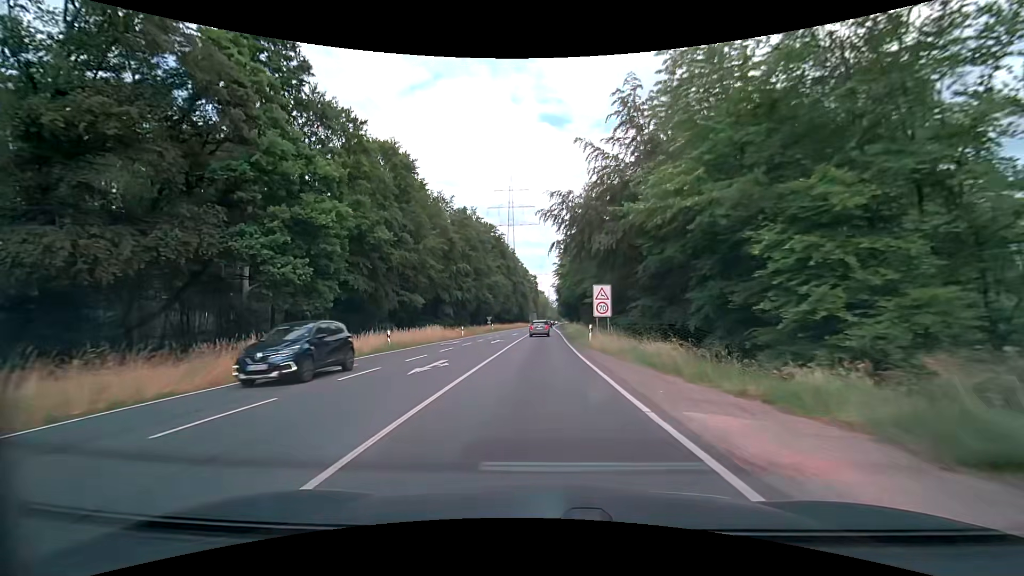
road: secondary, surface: asphalt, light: Day
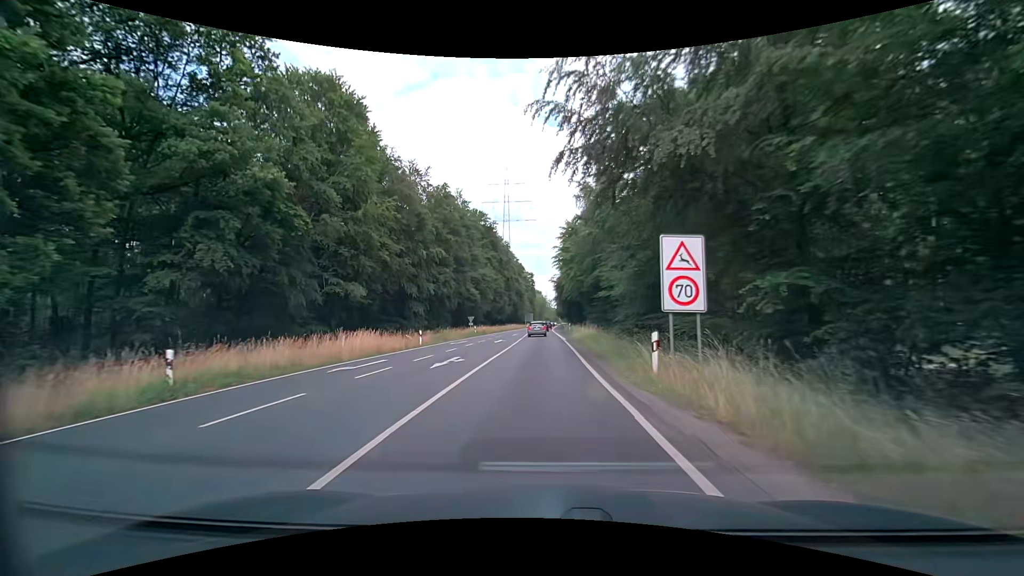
(+0.1, +17.3) m; 0°
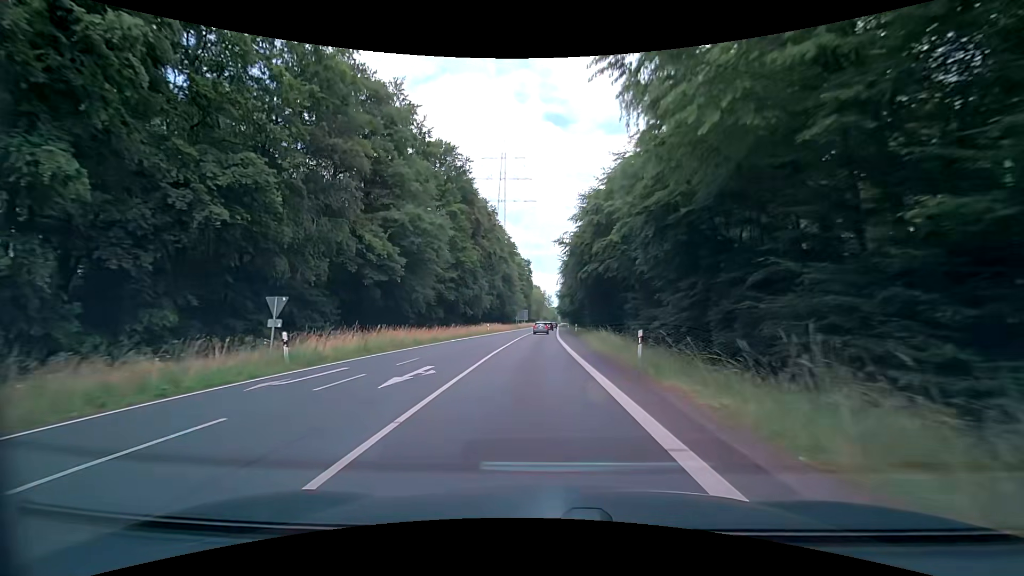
(+0.2, +45.3) m; +1°
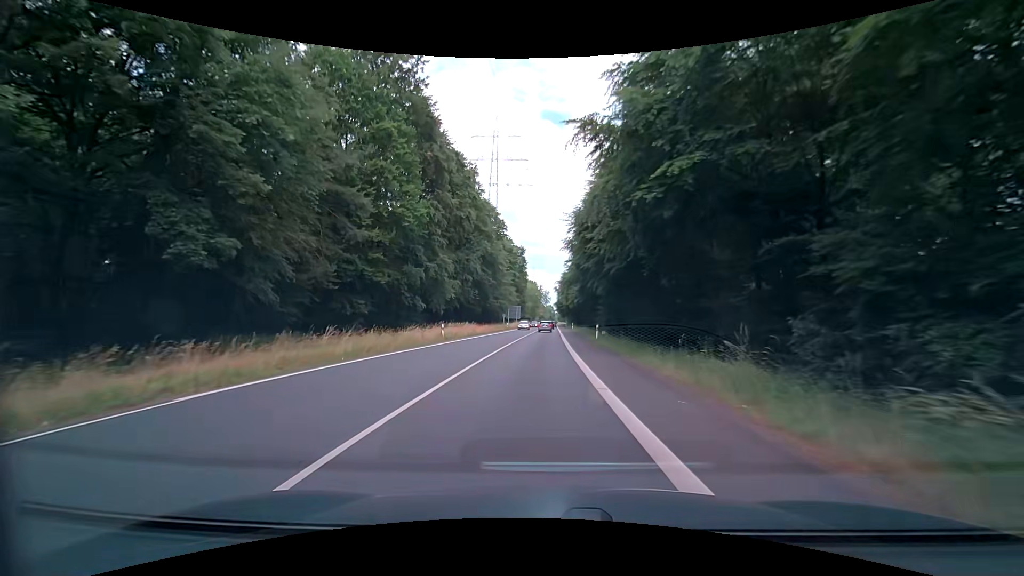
(0.0, +28.6) m; 0°
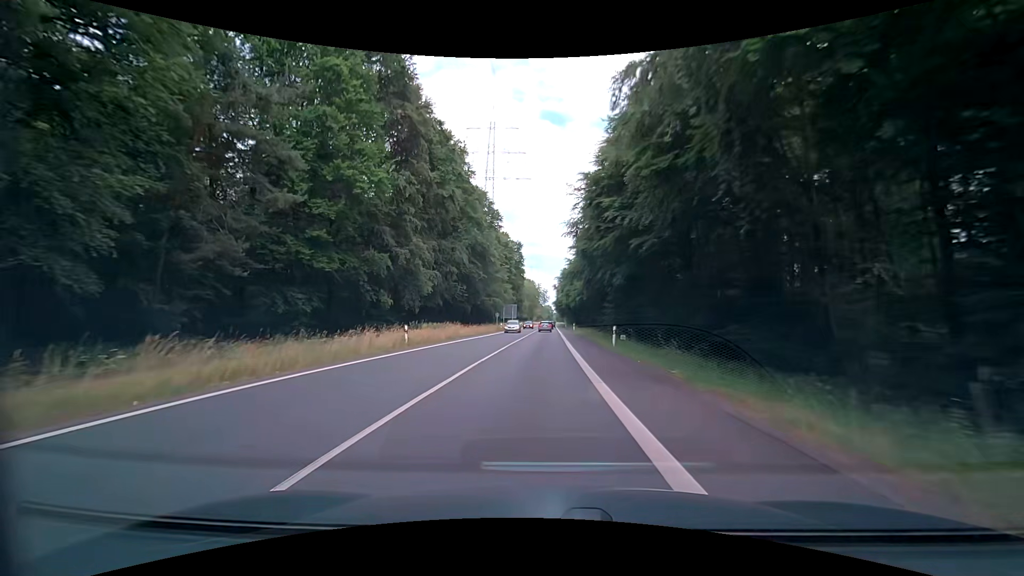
(0.0, +9.8) m; 0°
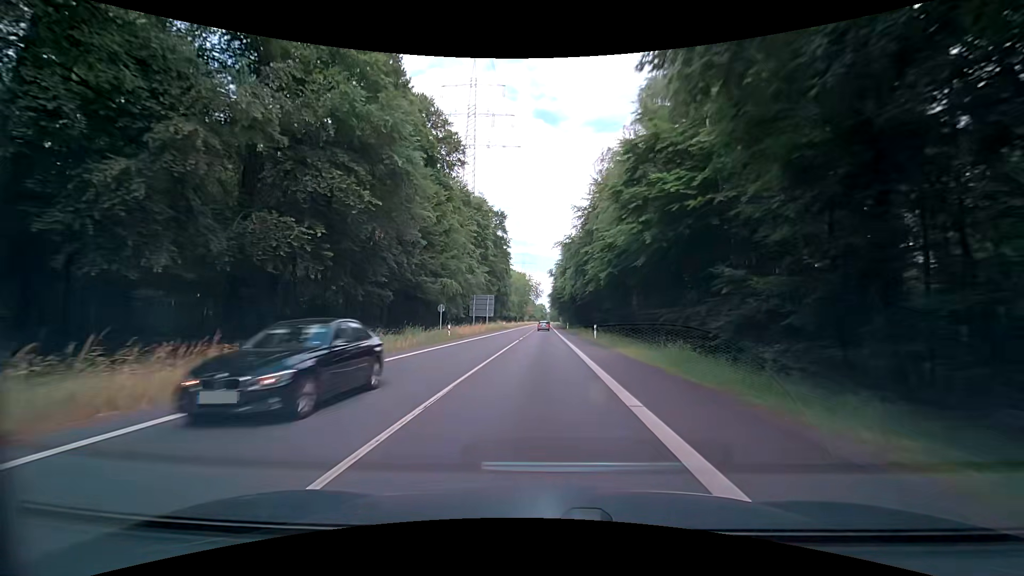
(+0.7, +40.1) m; +2°
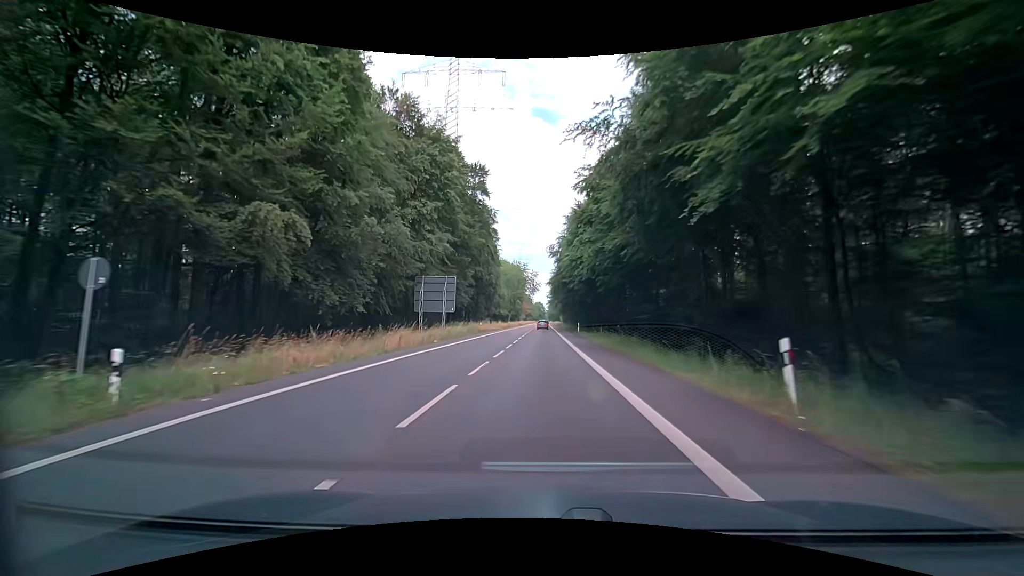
(-0.1, +31.1) m; 0°
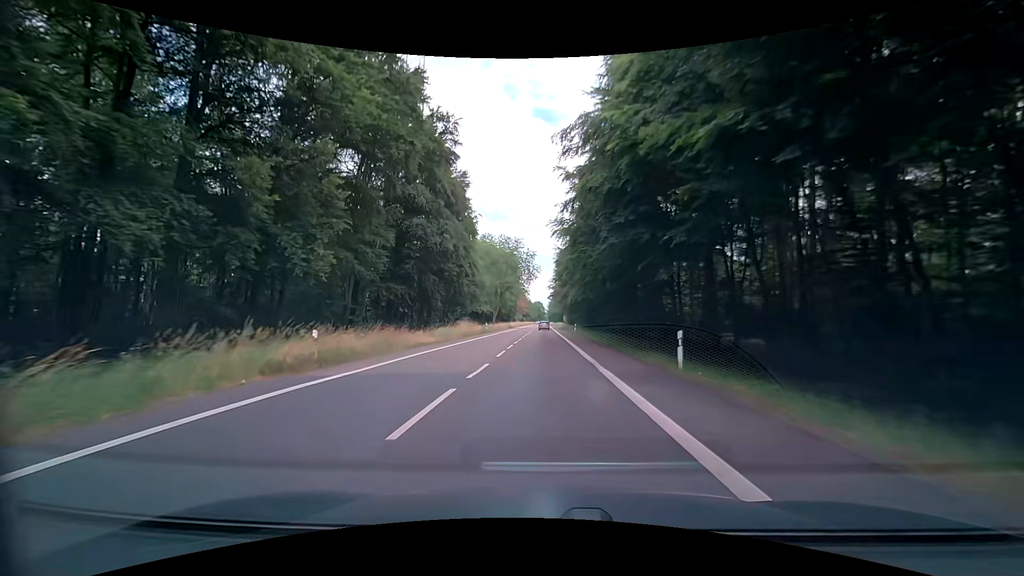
(-0.1, +42.8) m; 0°
(0, +10) (0, +20) (0, +30) (0, +40) (0, +50) (0, +60) (+1, +70) (+1, +80) (+1, +90) (+1, +100) m
